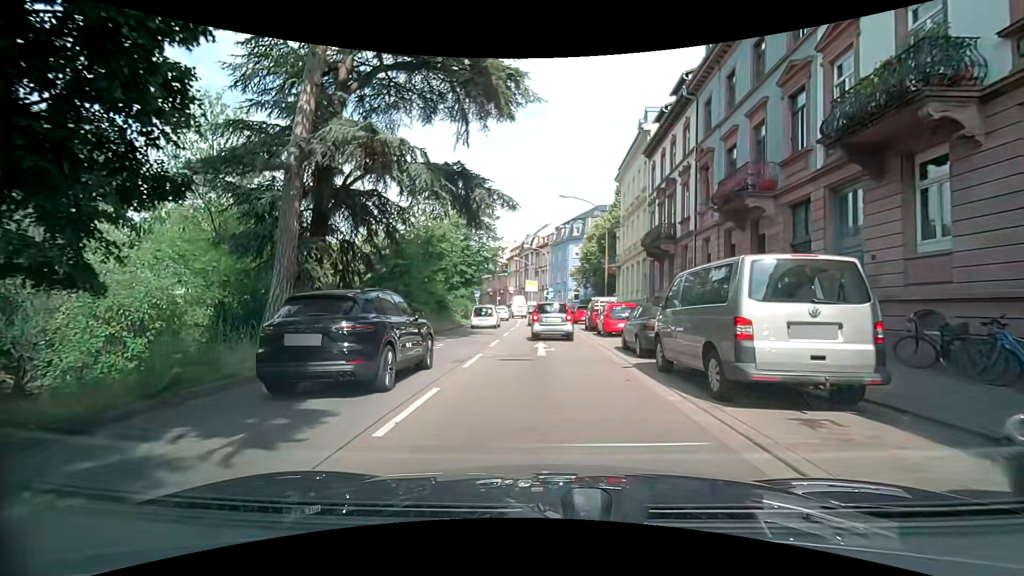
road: primary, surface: asphalt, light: Day
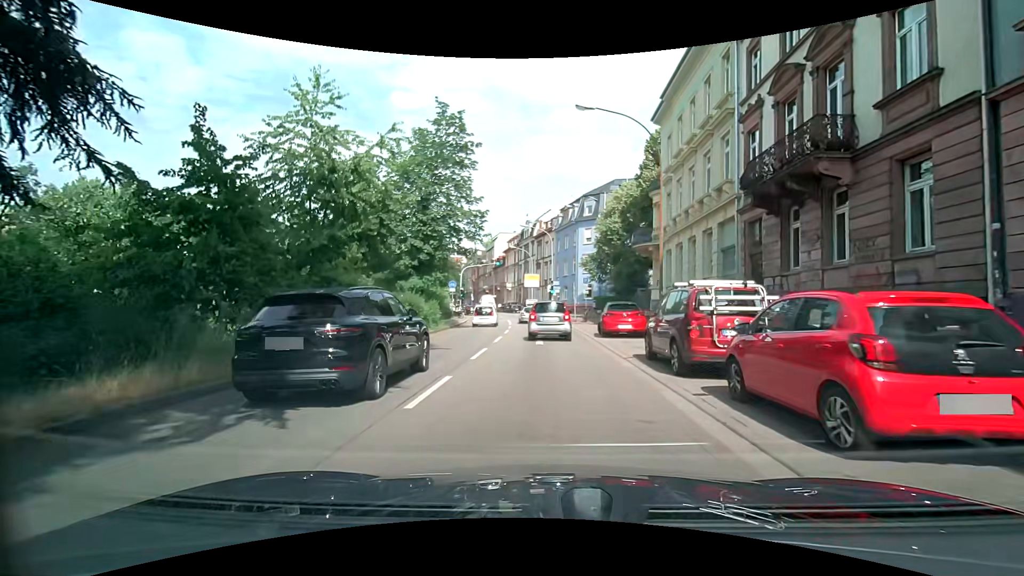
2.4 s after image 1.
(-0.1, +16.6) m; +1°
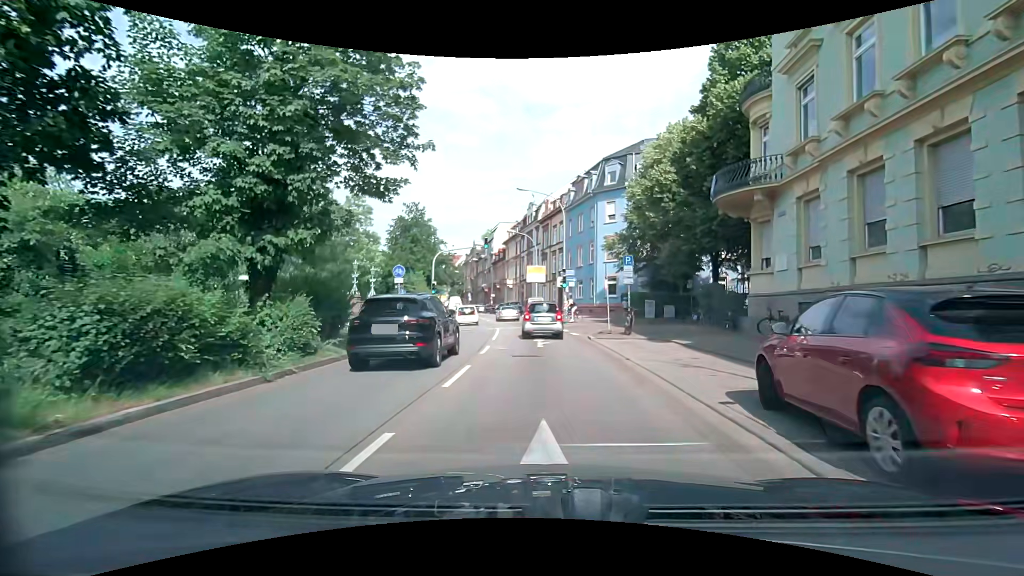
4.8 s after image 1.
(+0.4, +16.3) m; 0°
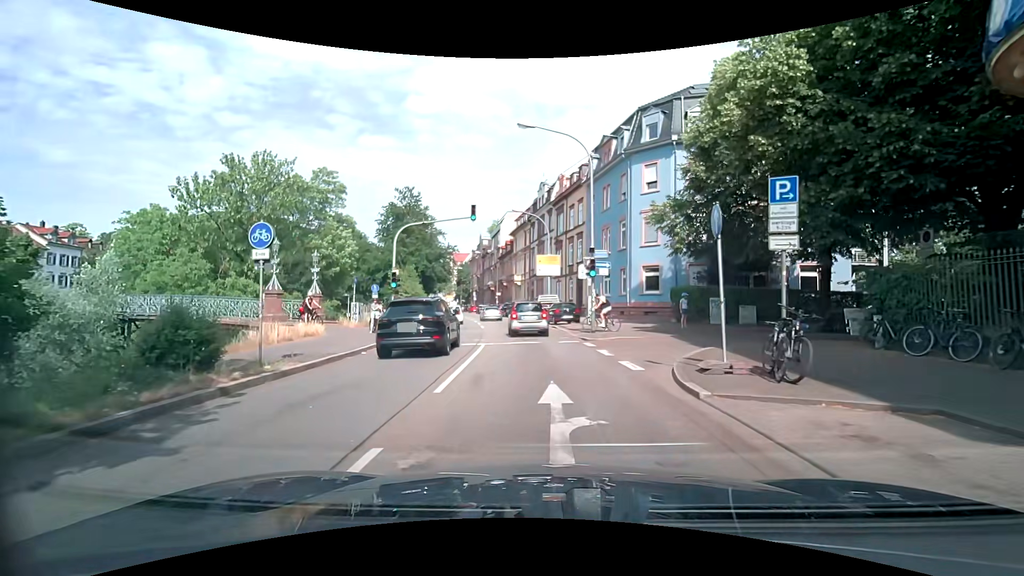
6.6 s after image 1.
(-0.3, +12.5) m; -2°
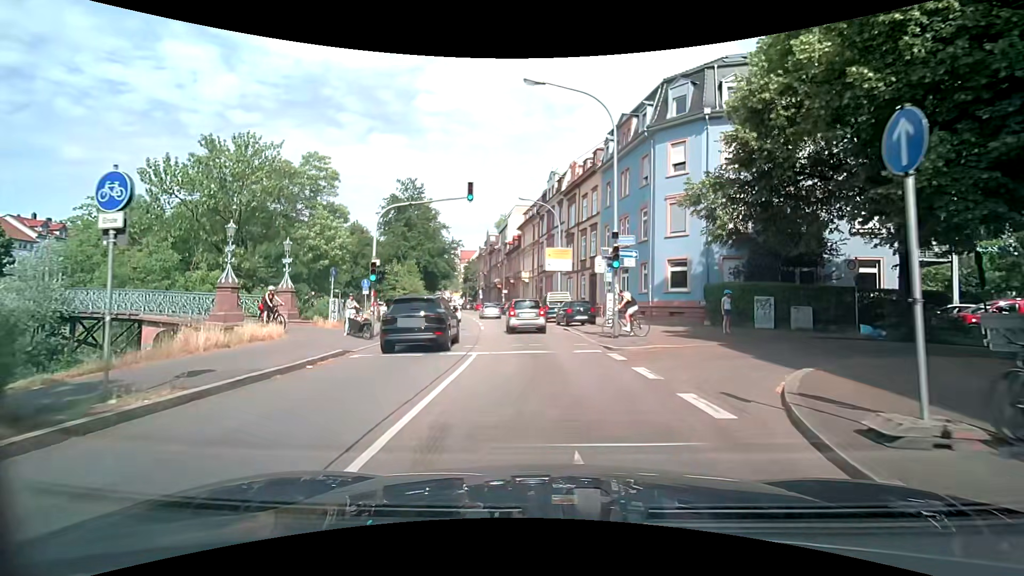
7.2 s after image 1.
(-0.1, +4.3) m; -2°
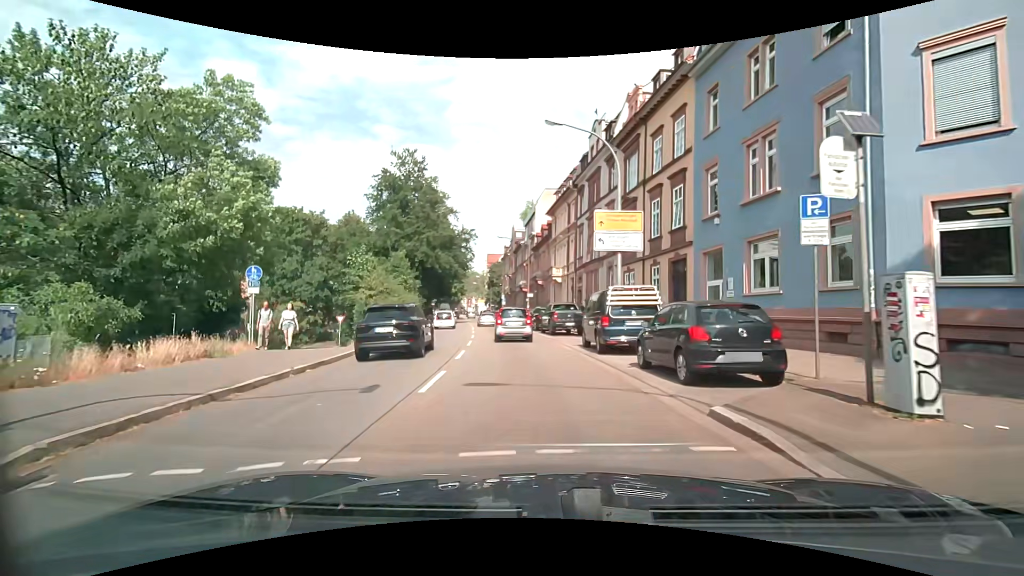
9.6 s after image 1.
(-0.5, +18.2) m; -3°
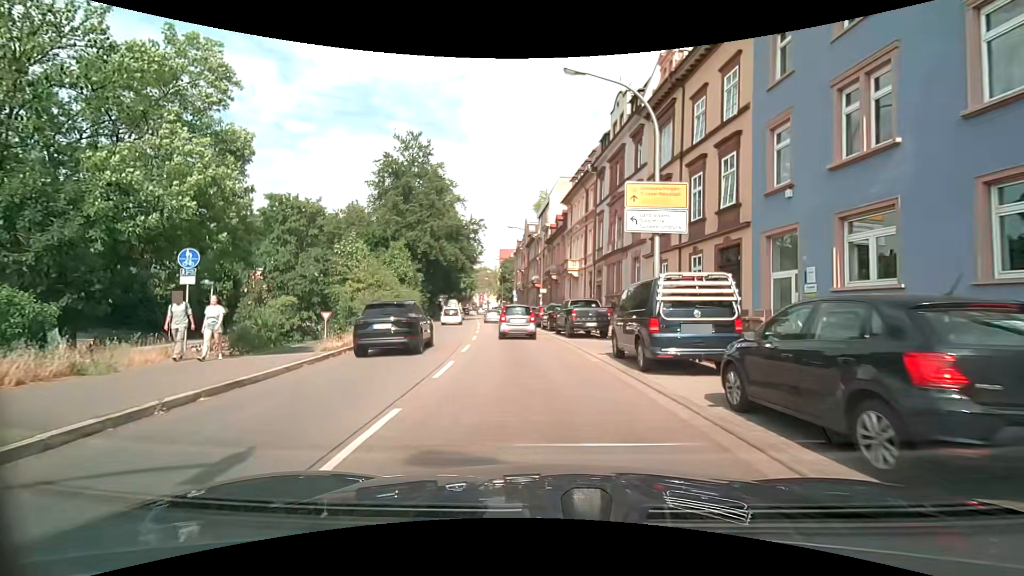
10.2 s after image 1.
(-0.1, +4.6) m; -2°
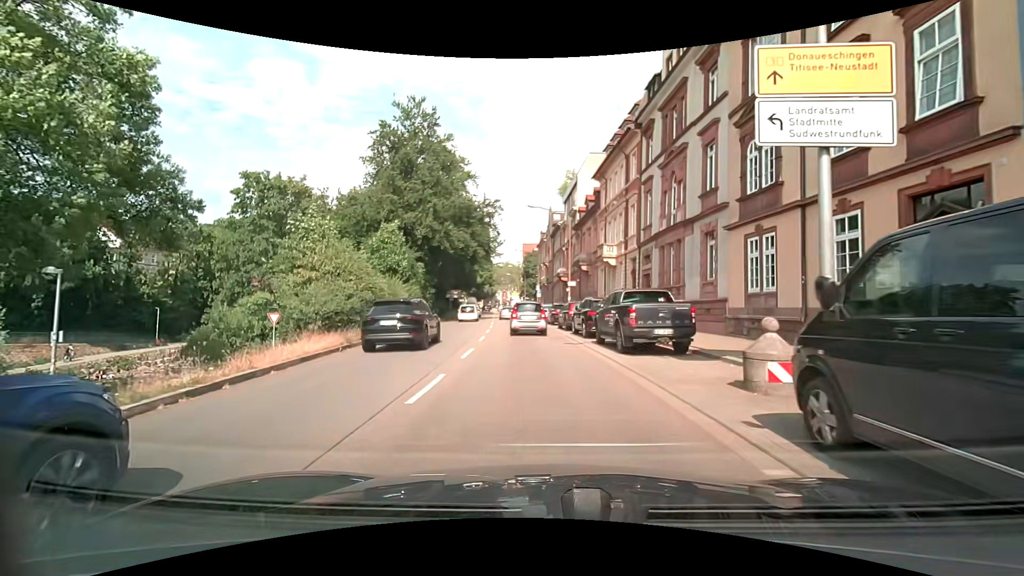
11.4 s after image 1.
(-0.2, +8.8) m; -3°
(0, +10) (-1, +20) (-1, +30) (-2, +40) (-3, +50) (-4, +60) (-5, +70) (-6, +80) (-7, +90) (-8, +100) m
